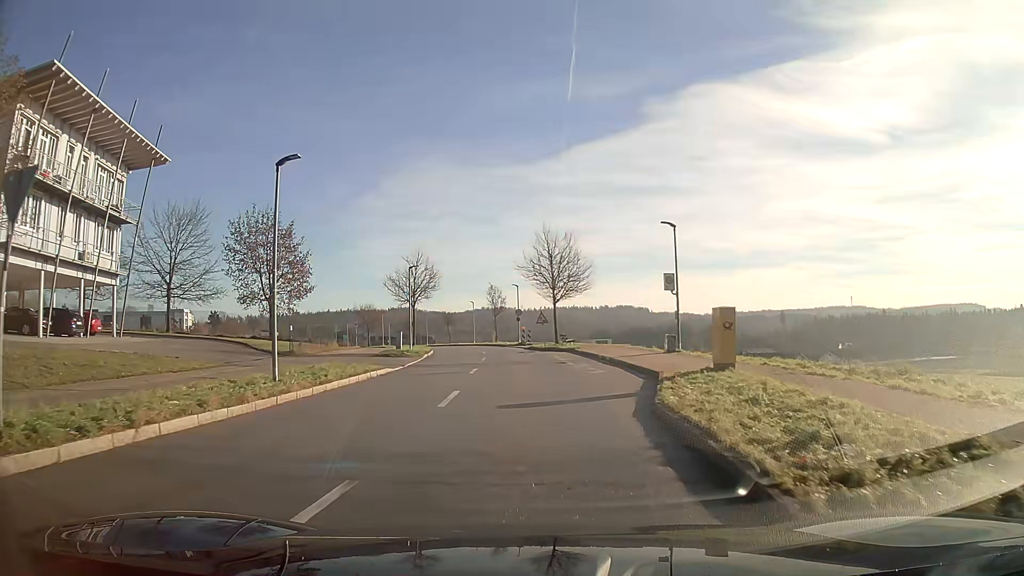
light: Day
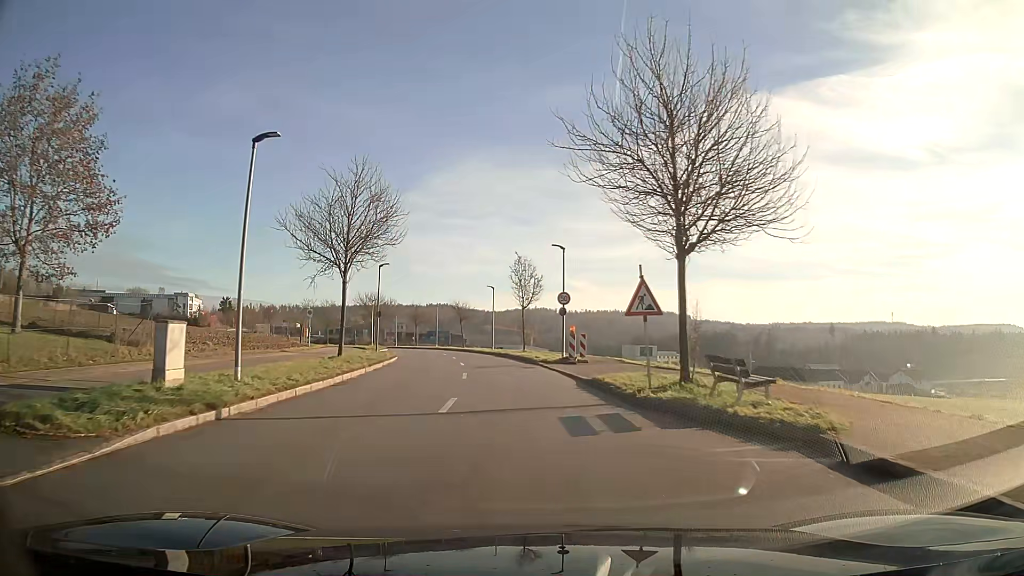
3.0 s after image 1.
(-0.7, +29.1) m; -3°
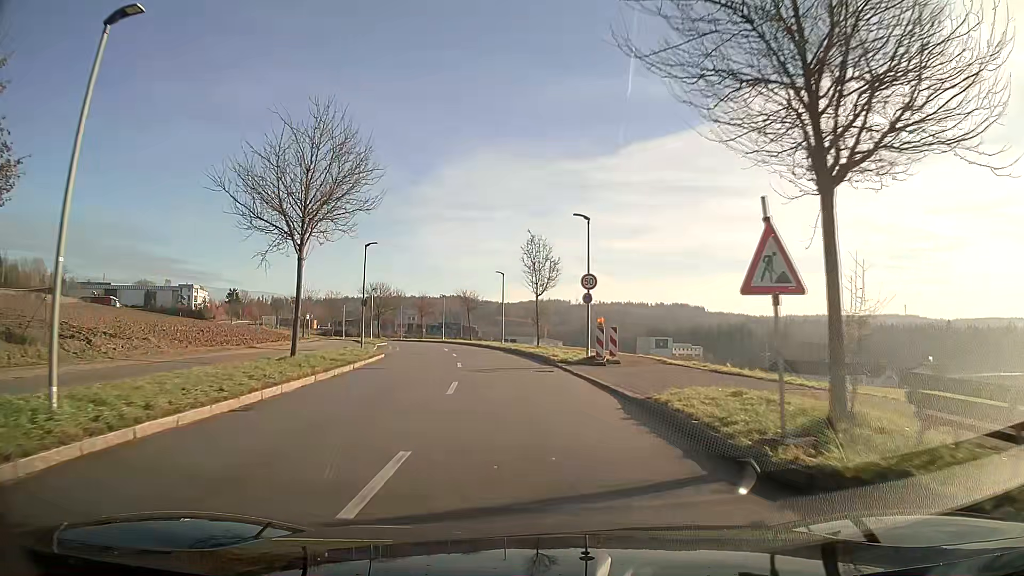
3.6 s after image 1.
(0.0, +6.5) m; -1°
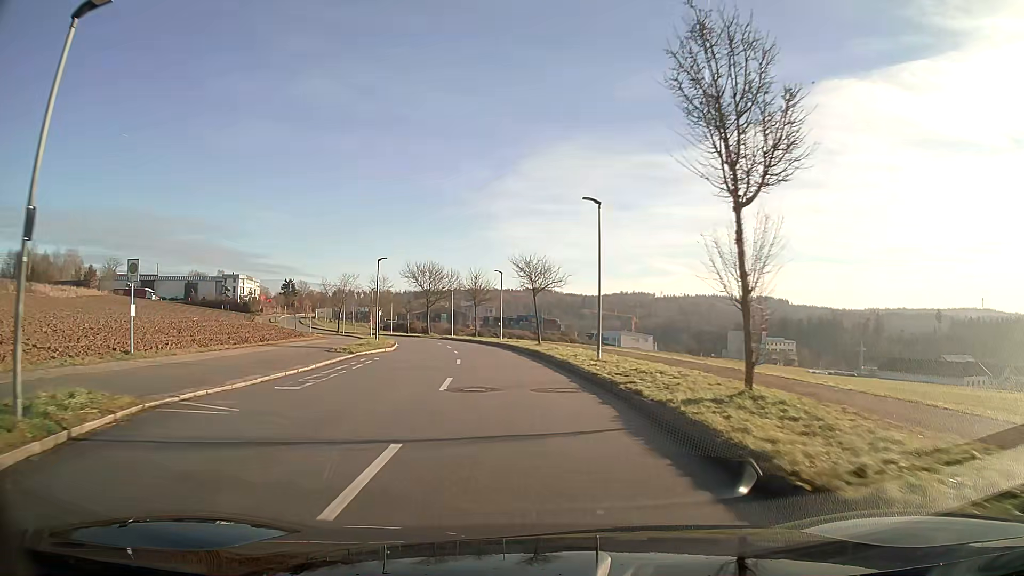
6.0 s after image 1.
(-1.6, +27.0) m; -8°
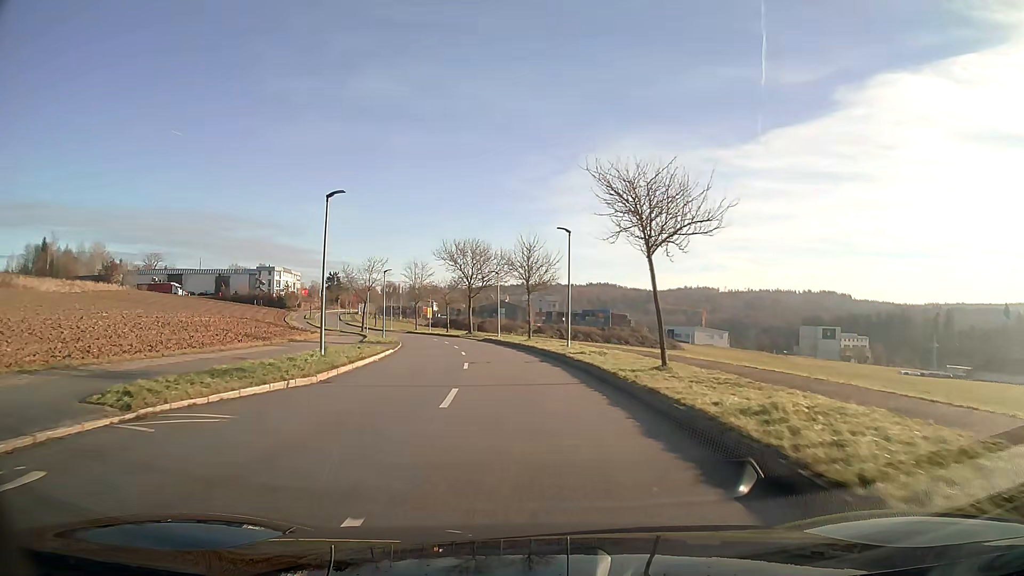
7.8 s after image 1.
(-0.9, +21.2) m; -5°
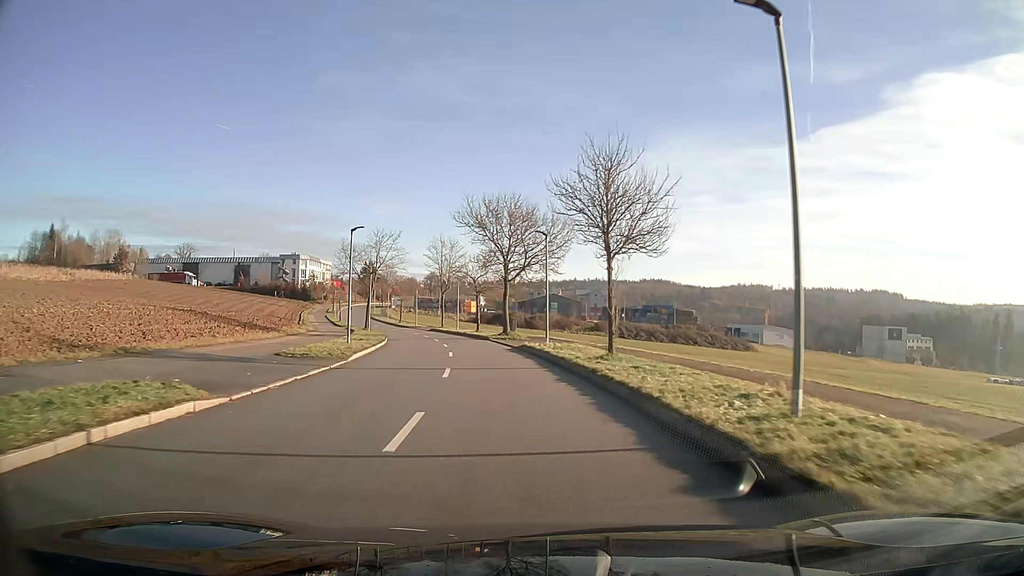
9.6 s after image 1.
(-0.8, +22.0) m; -5°
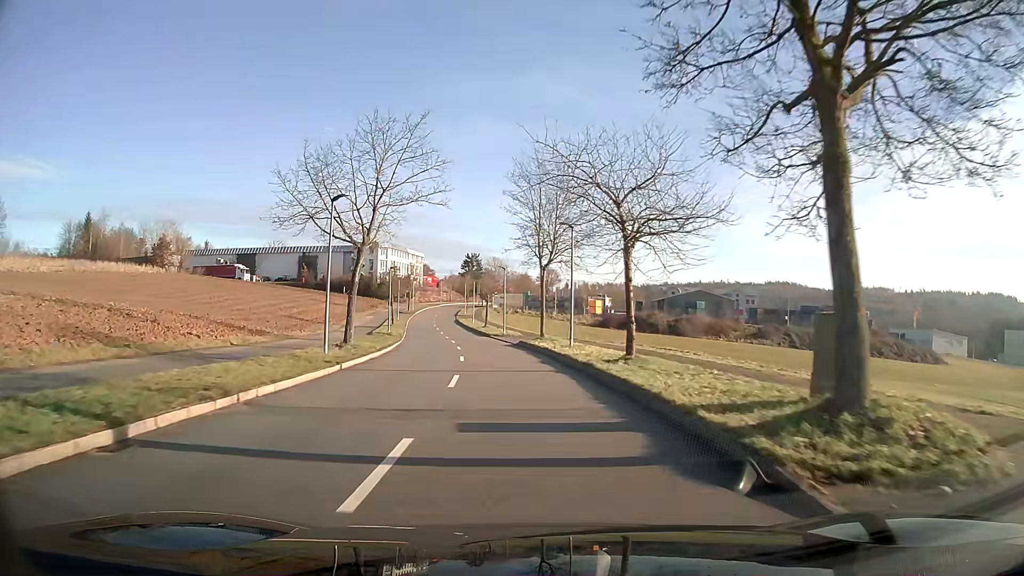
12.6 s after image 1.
(-3.6, +38.4) m; -11°
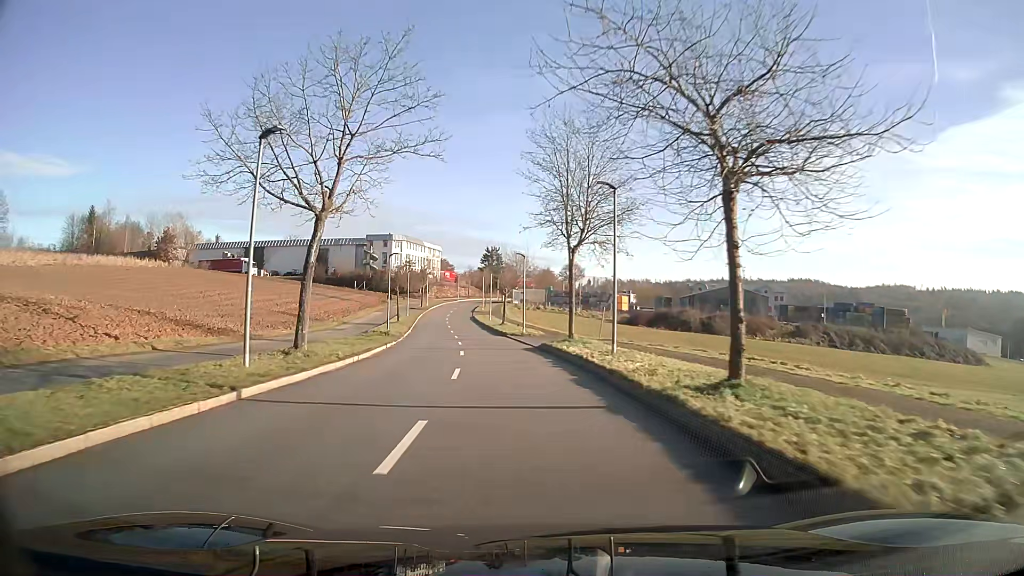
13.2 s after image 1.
(-0.1, +8.0) m; -2°
